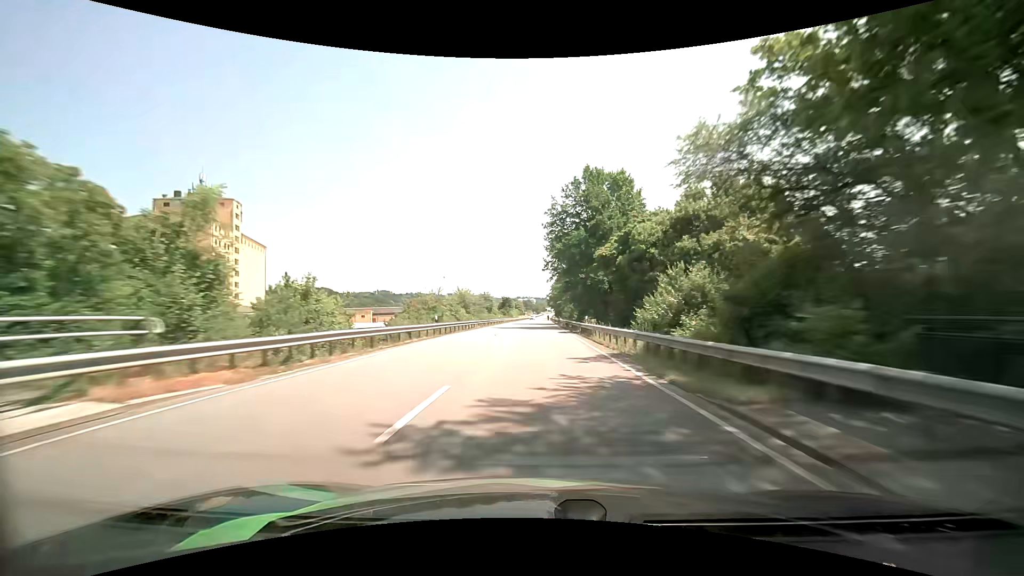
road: primary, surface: asphalt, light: Day
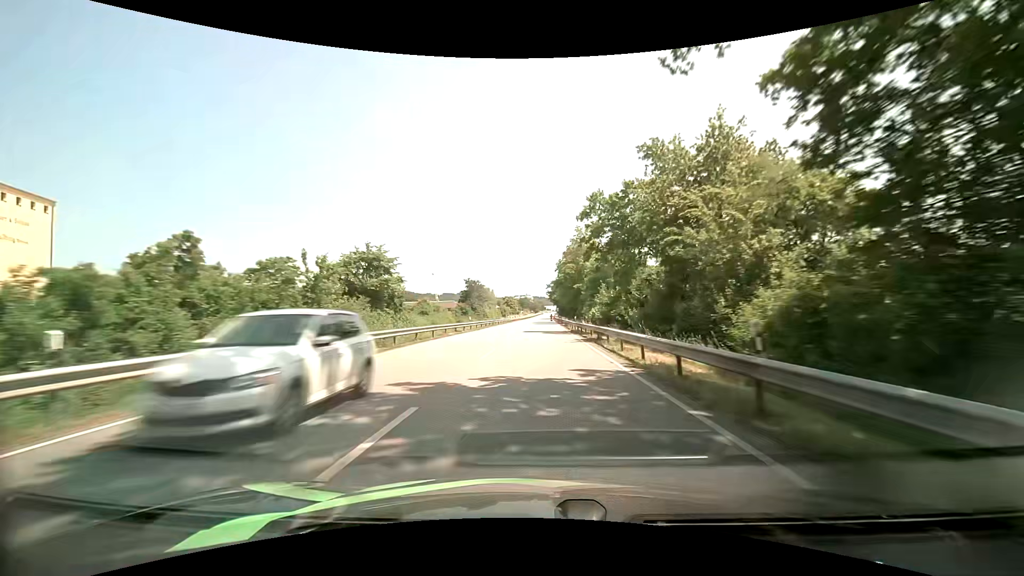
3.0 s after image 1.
(0.0, +73.9) m; 0°
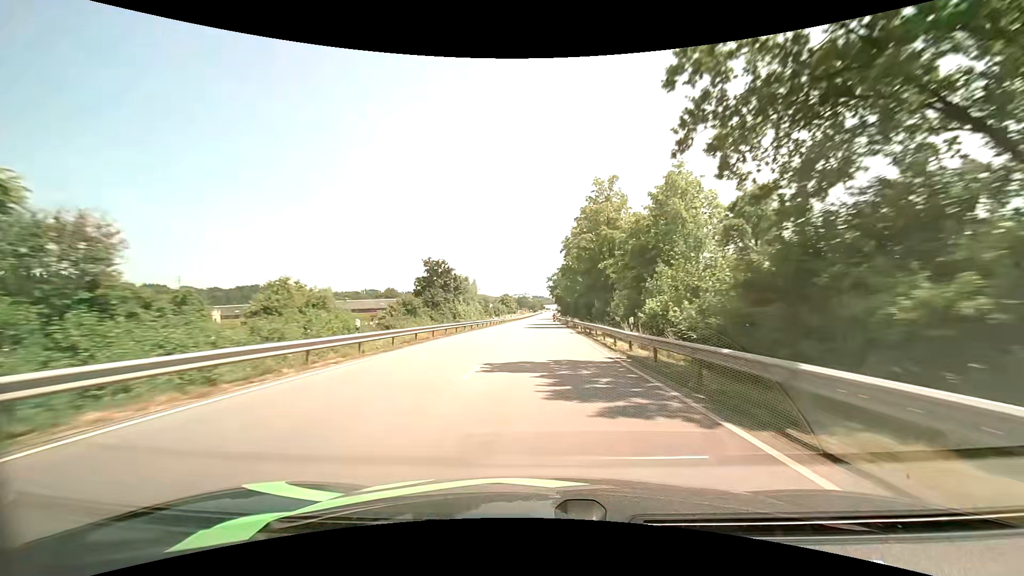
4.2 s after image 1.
(+0.2, +28.9) m; 0°
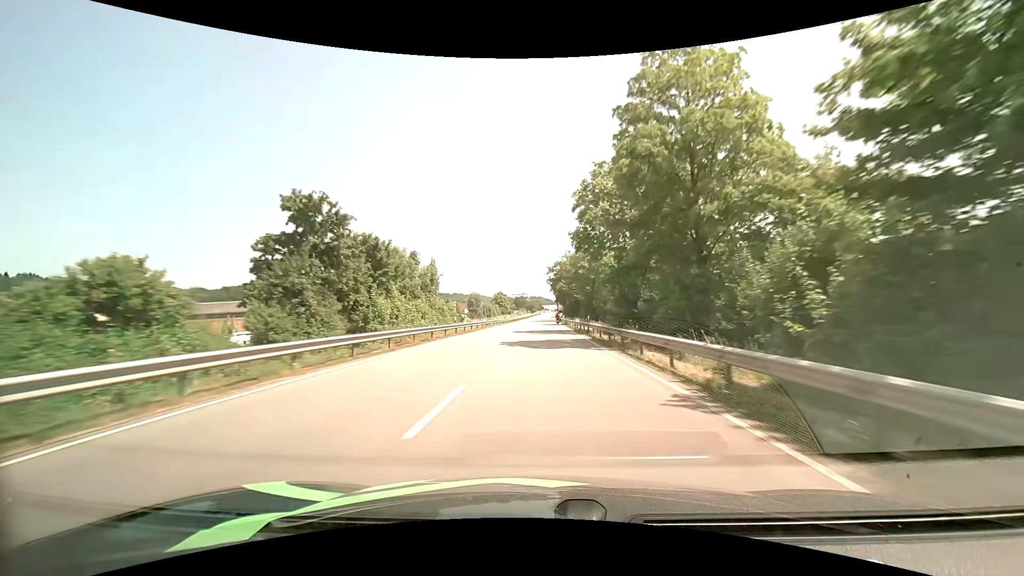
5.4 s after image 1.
(+0.2, +29.1) m; 0°
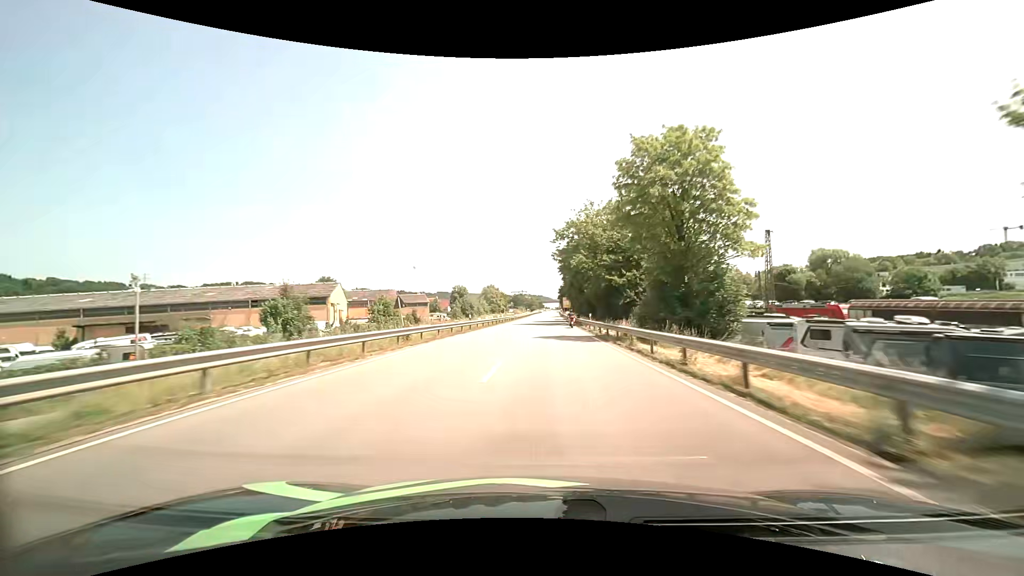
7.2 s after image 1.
(+0.1, +44.1) m; 0°
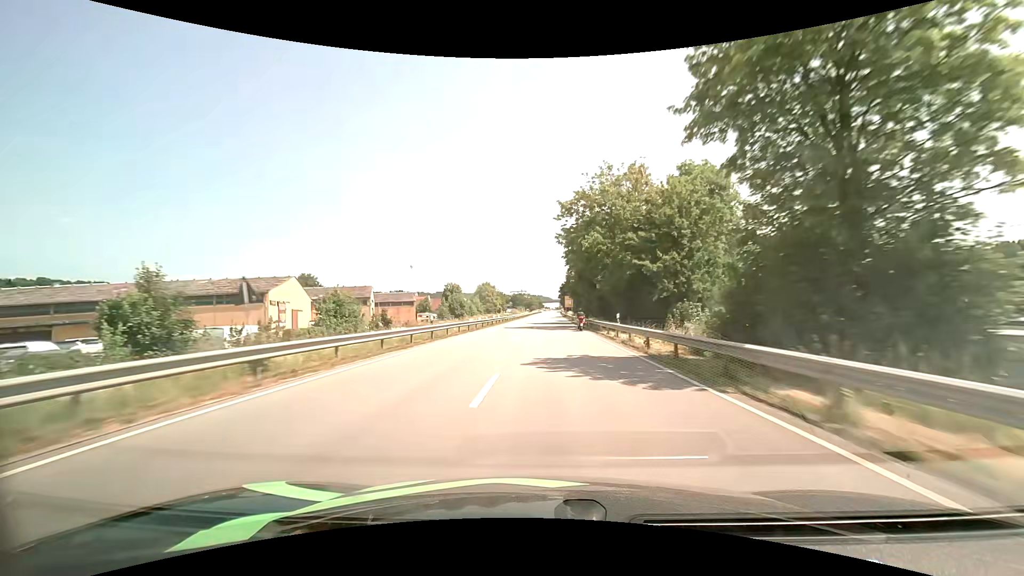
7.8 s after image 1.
(-0.1, +14.6) m; 0°
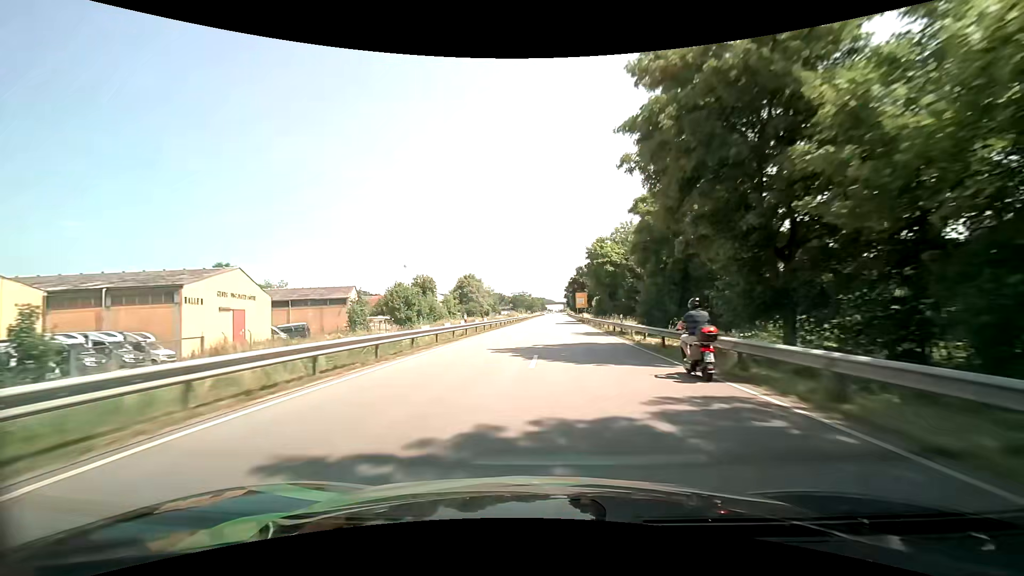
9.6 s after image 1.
(+0.1, +43.0) m; 0°
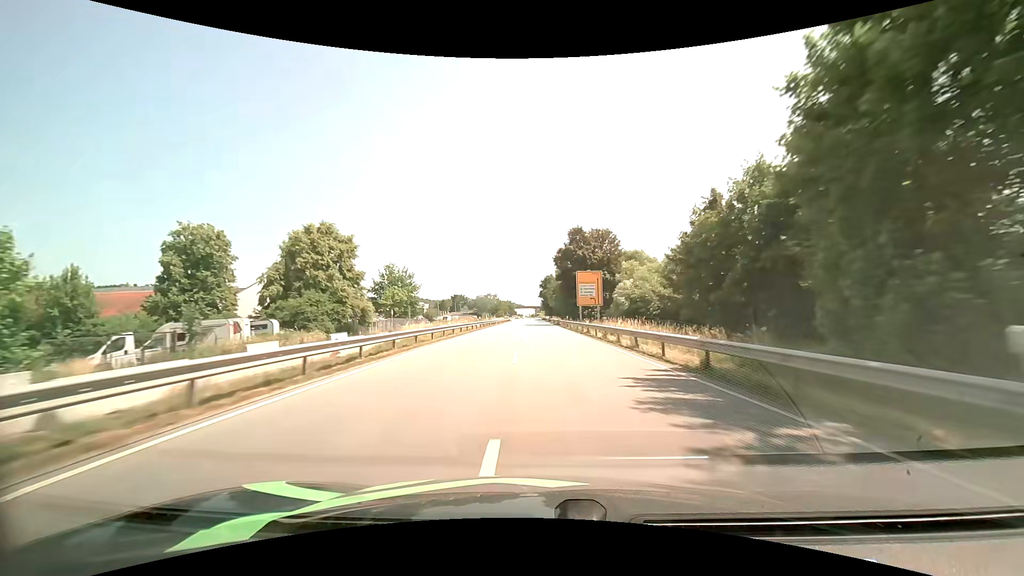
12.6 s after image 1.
(+1.8, +71.6) m; +3°
(0, +10) (0, +20) (0, +30) (0, +40) (0, +50) (0, +60) (0, +70) (-1, +80) (-1, +90) (-1, +100) m
